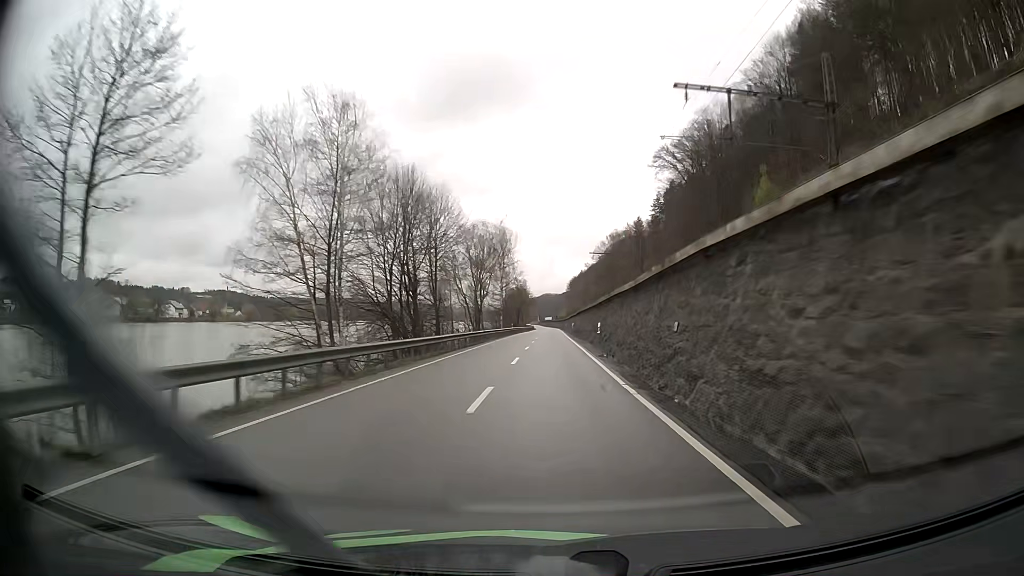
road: primary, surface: asphalt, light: Day
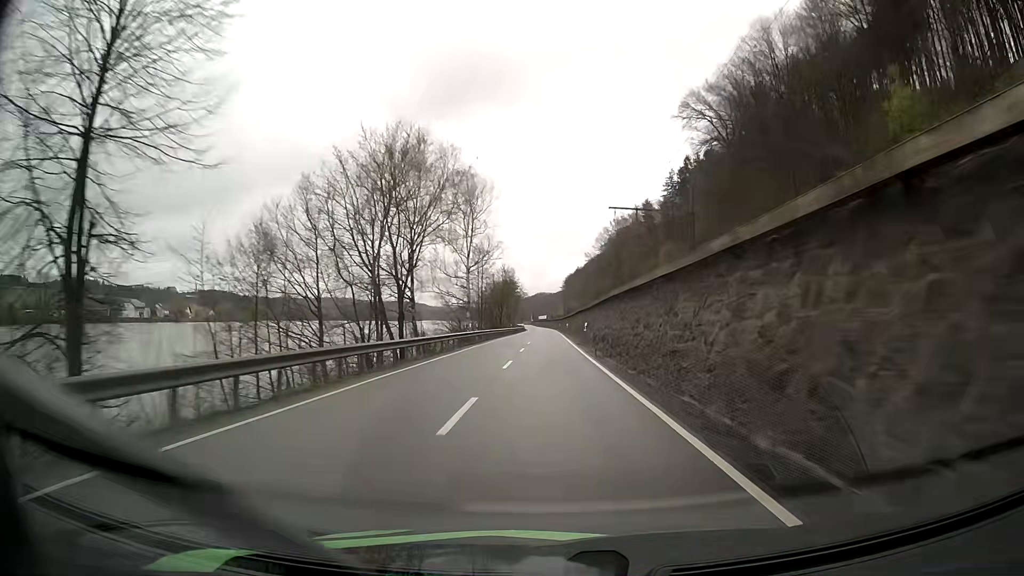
(+0.1, +38.1) m; 0°
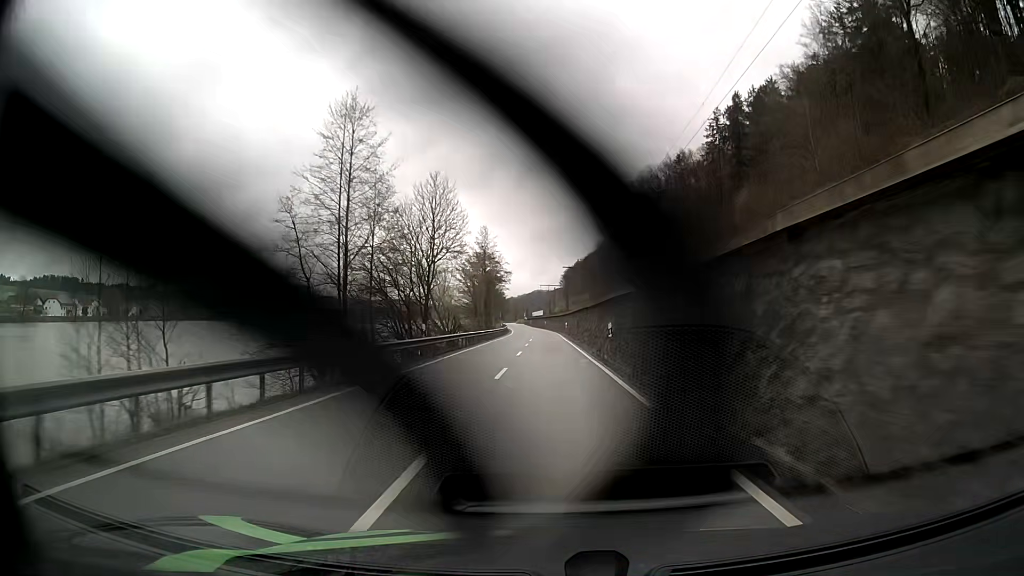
(+0.3, +63.5) m; 0°
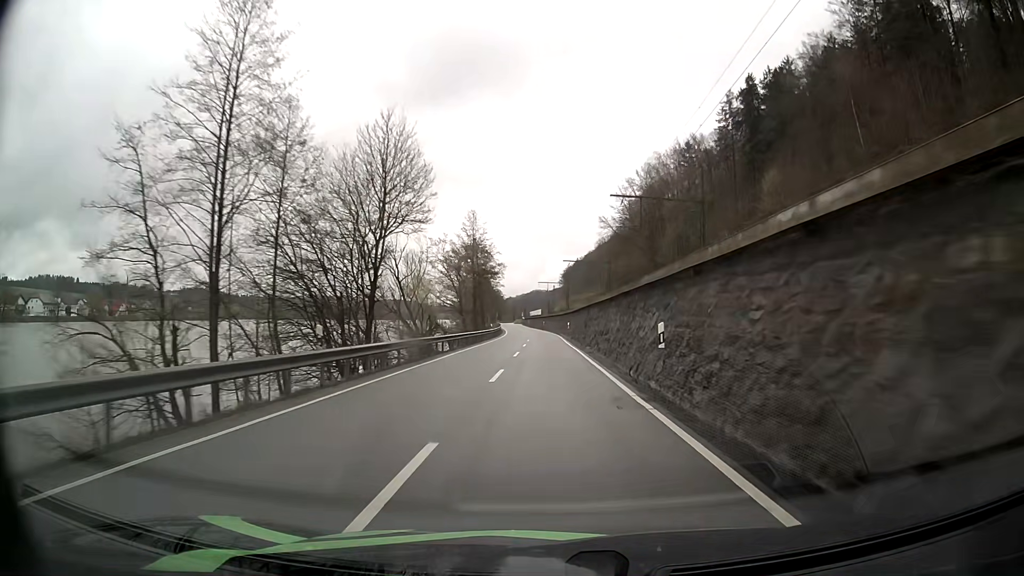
(0.0, +12.7) m; 0°
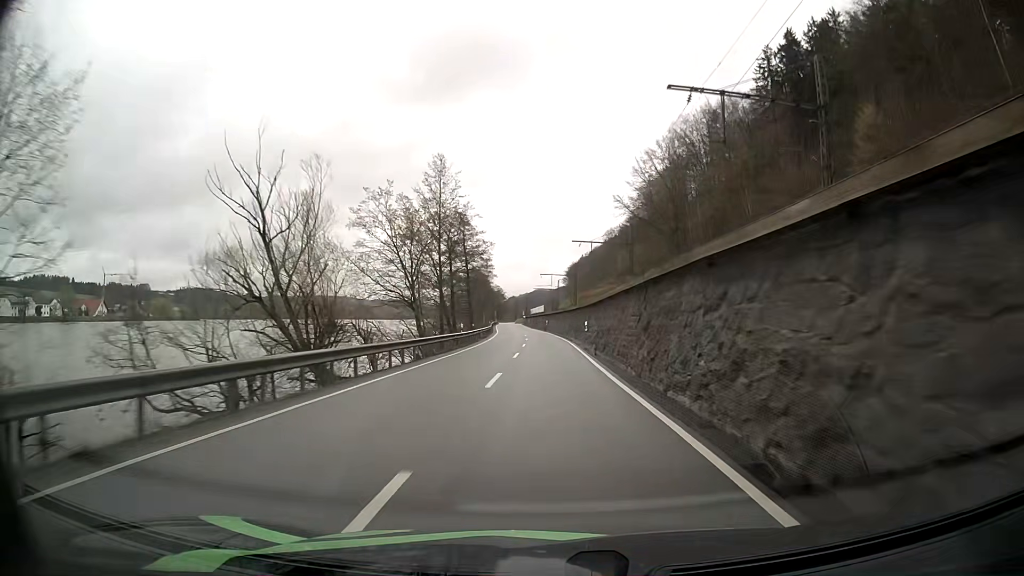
(-0.1, +25.5) m; 0°
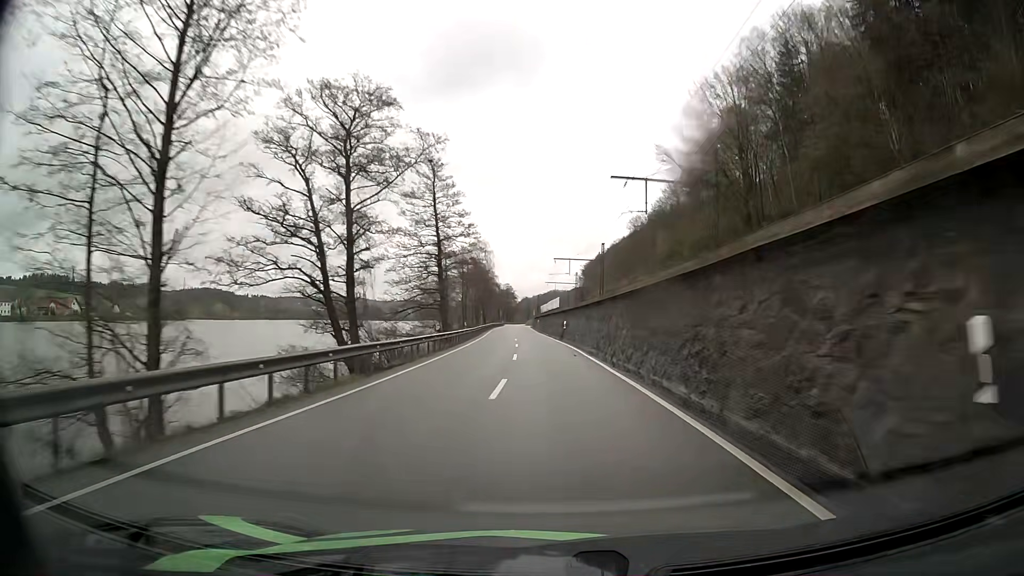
(-0.3, +38.2) m; -1°
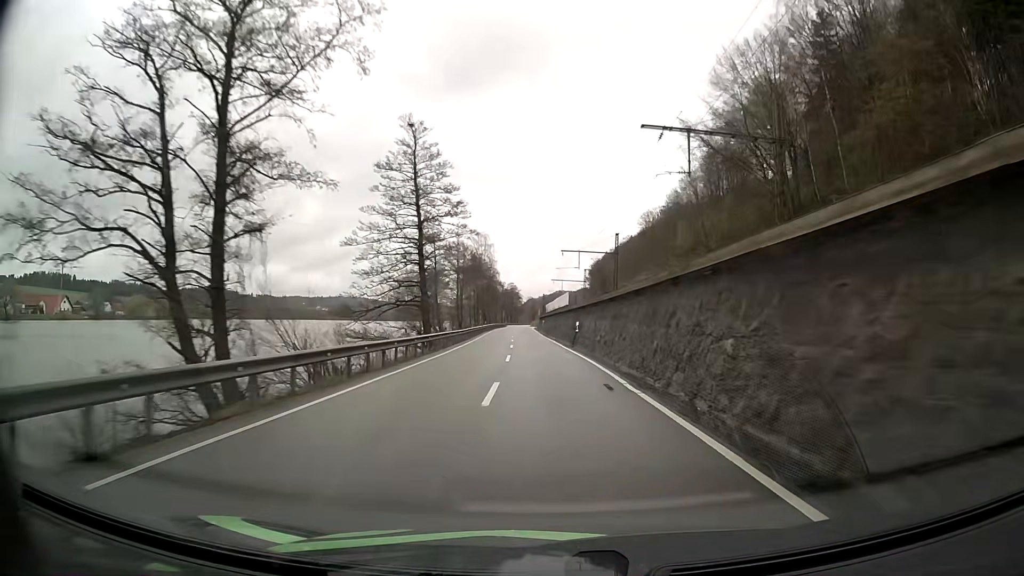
(0.0, +12.7) m; 0°
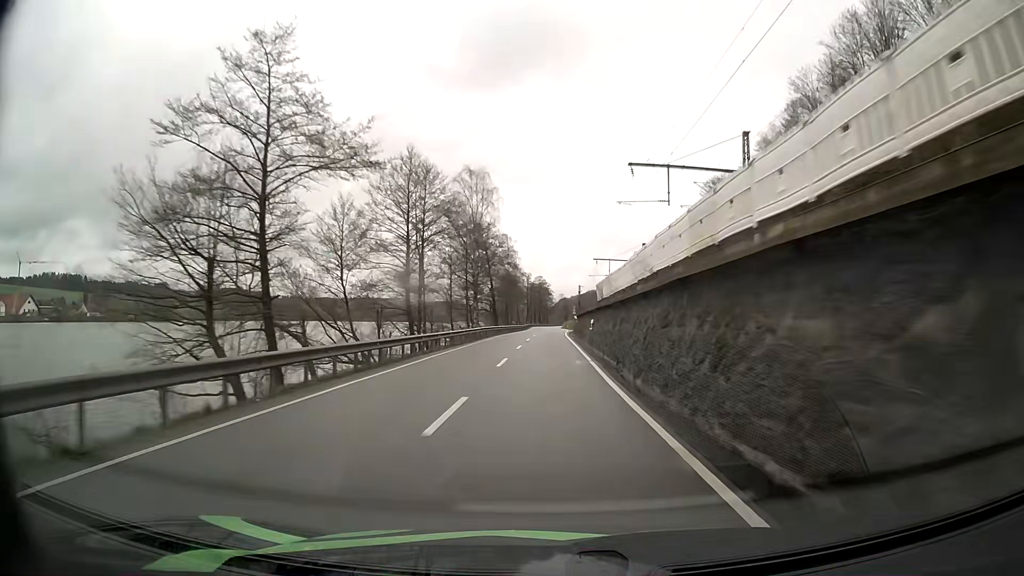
(-1.2, +50.8) m; -3°
(0, +10) (0, +20) (0, +30) (0, +40) (0, +50) (0, +60) (0, +70) (0, +80) (0, +90) (+1, +100) m
